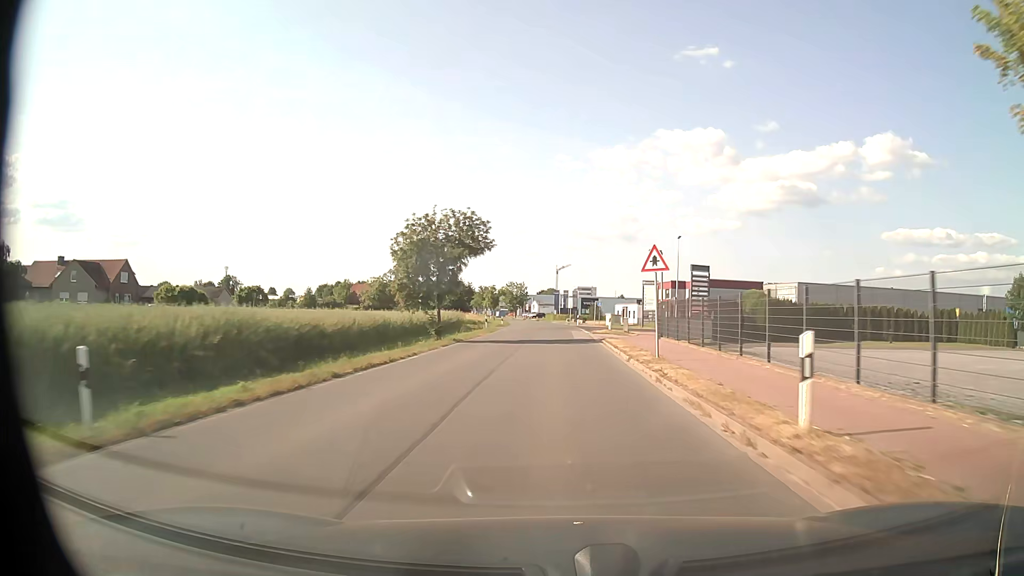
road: unclassified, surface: asphalt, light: Day
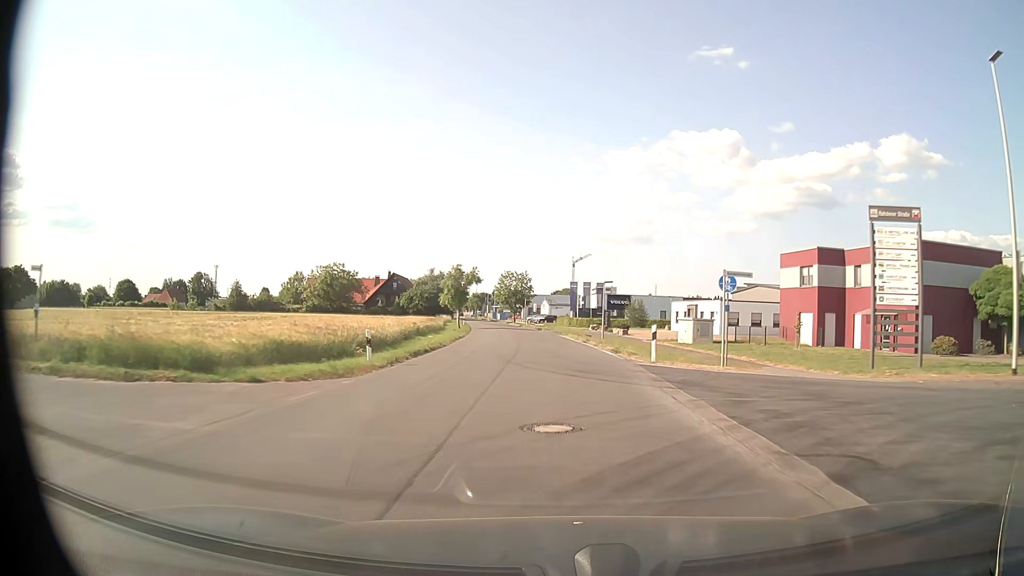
(0.0, +53.4) m; -1°
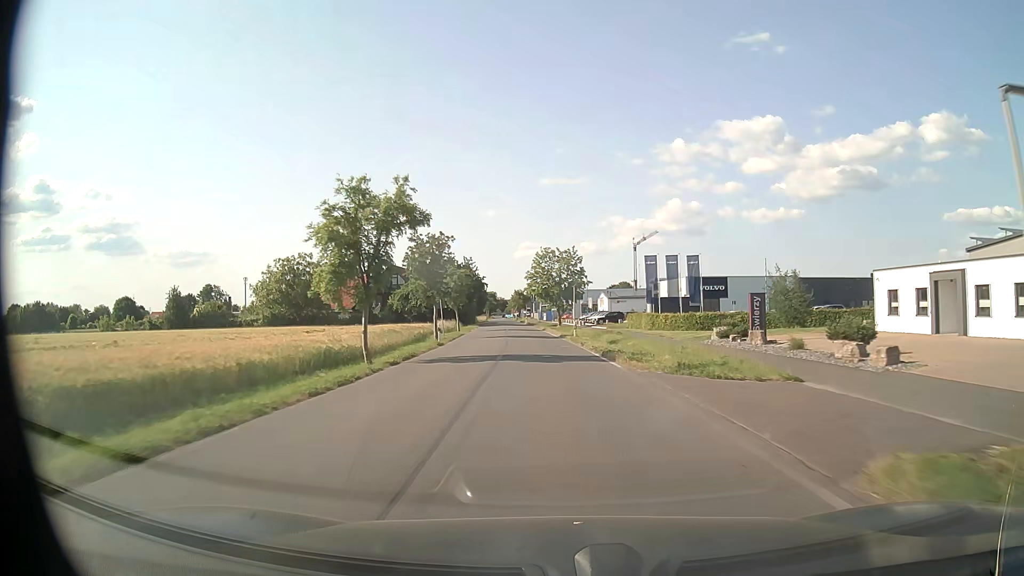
(-1.2, +43.0) m; -4°
(0, +10) (-1, +20) (-1, +30) (-2, +40) (-2, +50) (-3, +60) (-4, +70) (-5, +80) (-6, +90) (-7, +100) m
